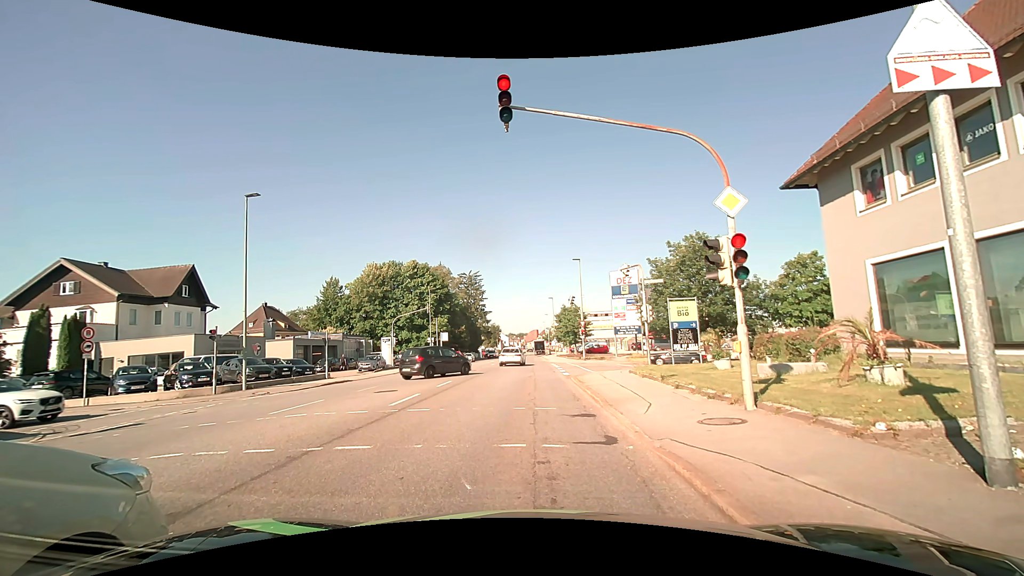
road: tertiary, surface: asphalt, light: Day
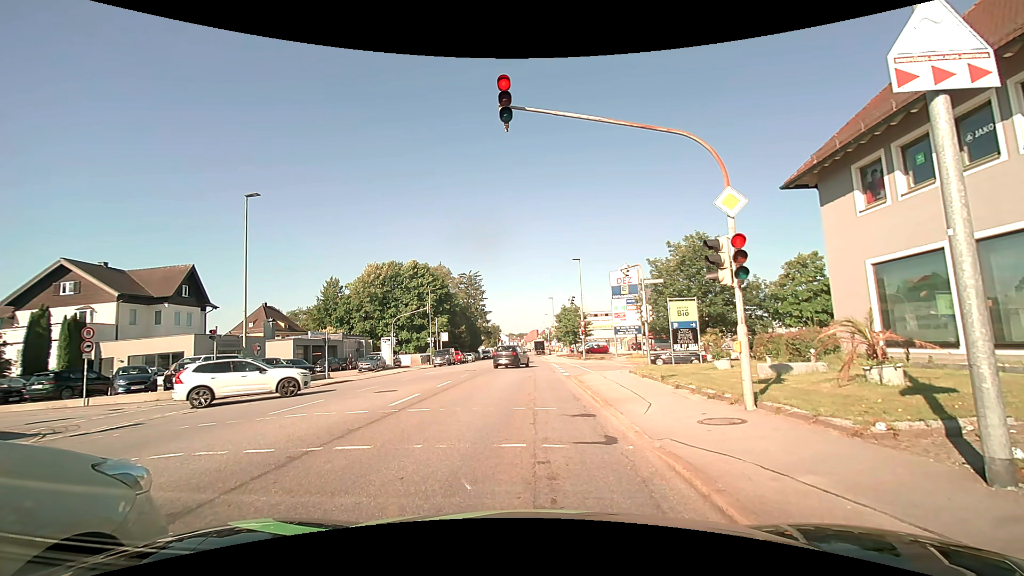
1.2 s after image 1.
(0.0, 0.0) m; 0°
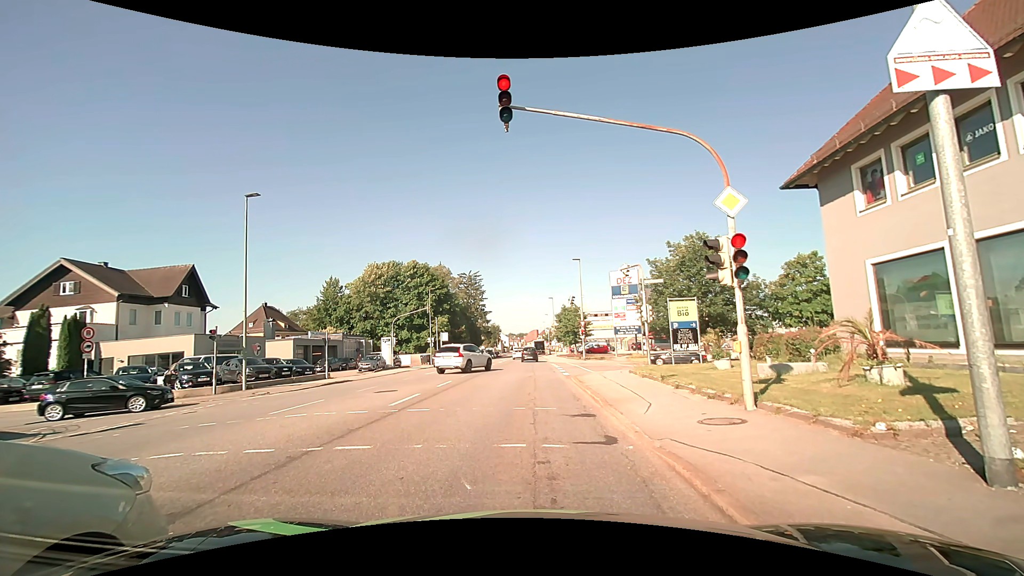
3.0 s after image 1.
(0.0, 0.0) m; 0°
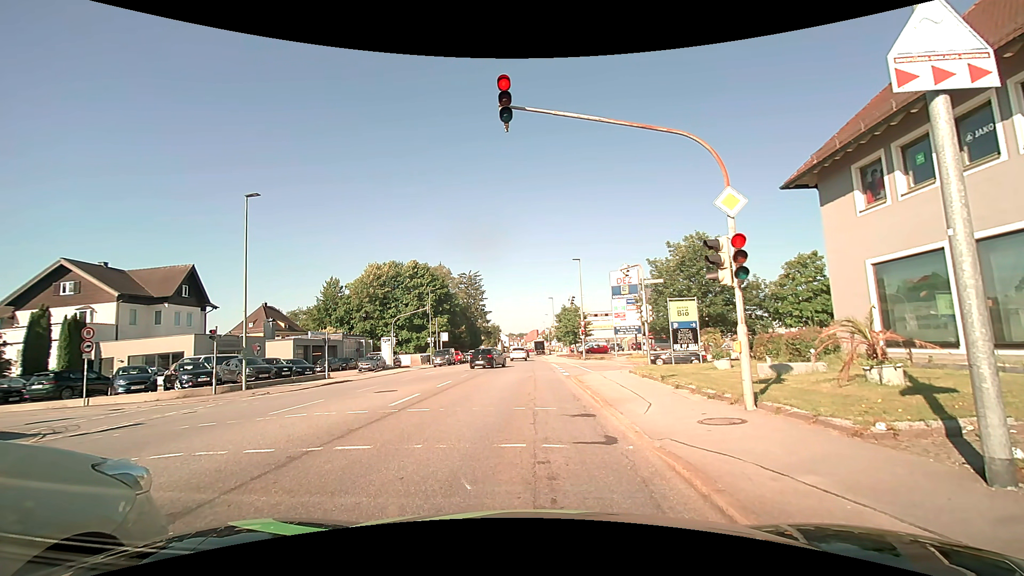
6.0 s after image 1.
(0.0, 0.0) m; 0°
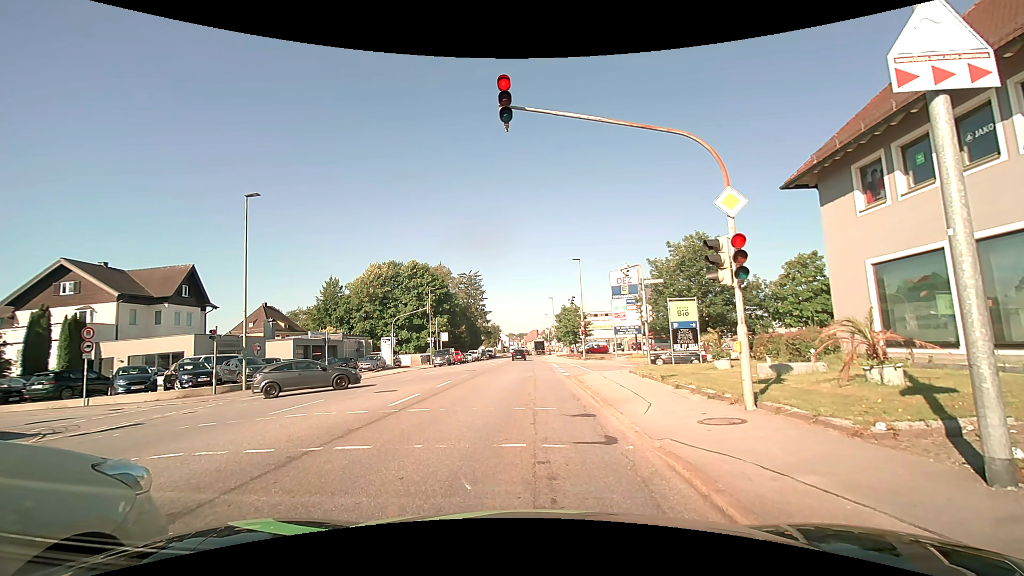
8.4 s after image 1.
(0.0, 0.0) m; 0°
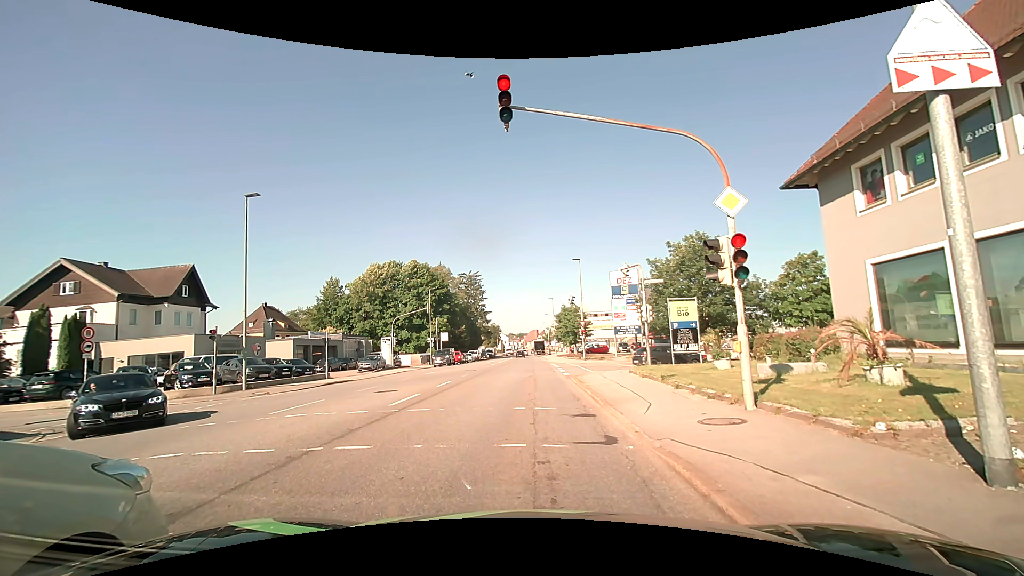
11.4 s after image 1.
(0.0, 0.0) m; 0°
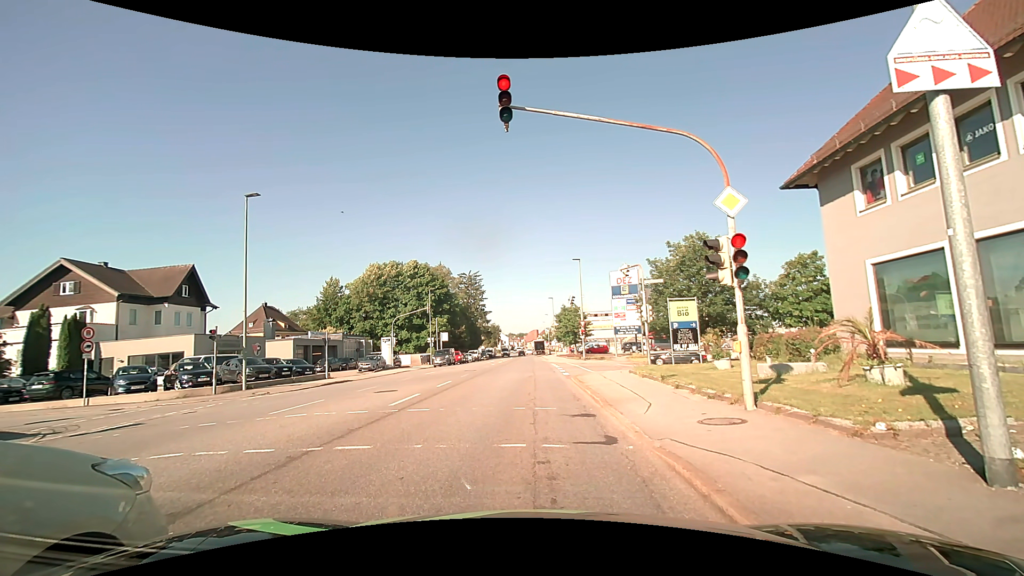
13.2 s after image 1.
(0.0, 0.0) m; 0°
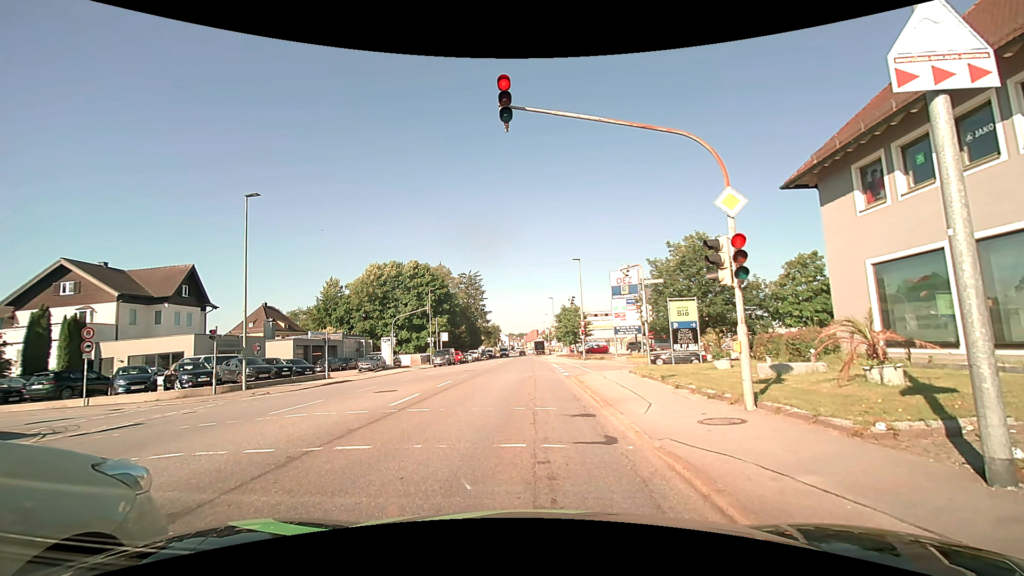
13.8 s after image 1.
(0.0, 0.0) m; 0°
(0, +10) (0, +20) (0, +30) (0, +40) (0, +50) (+1, +60) (+1, +70) (+1, +80) (+1, +90) (+1, +100) m
